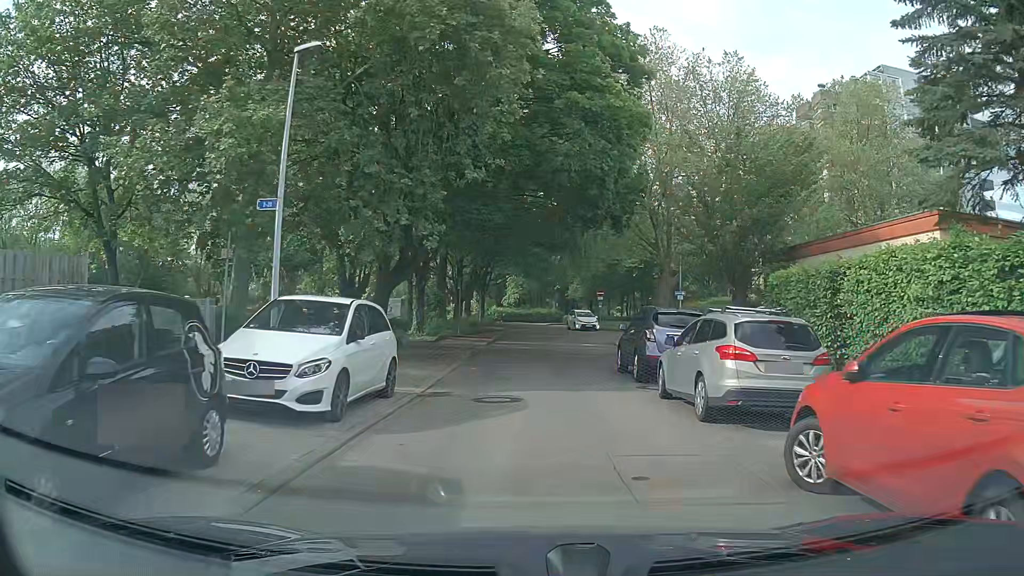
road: residential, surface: asphalt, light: Day
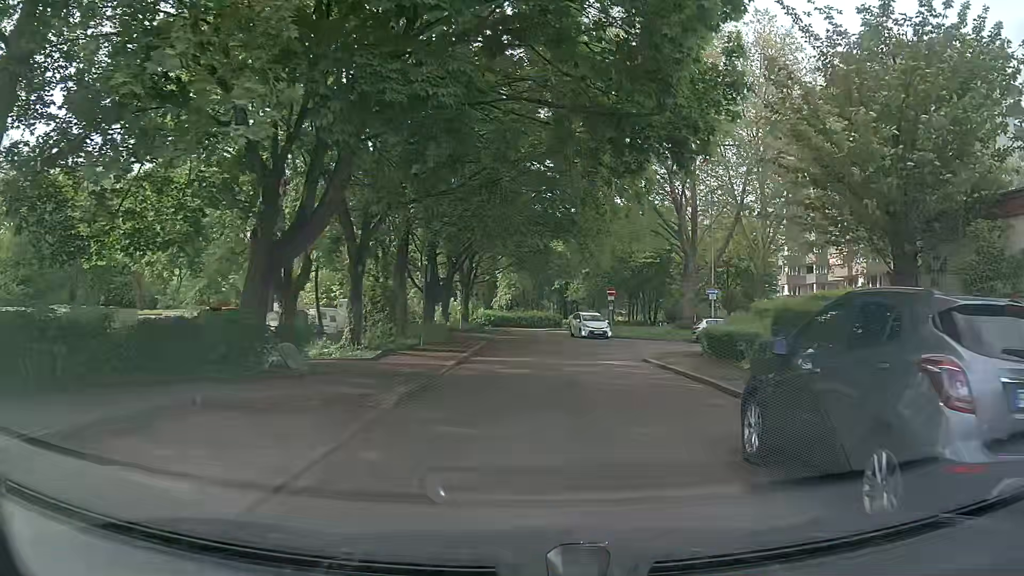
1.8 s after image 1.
(0.0, +10.7) m; +2°
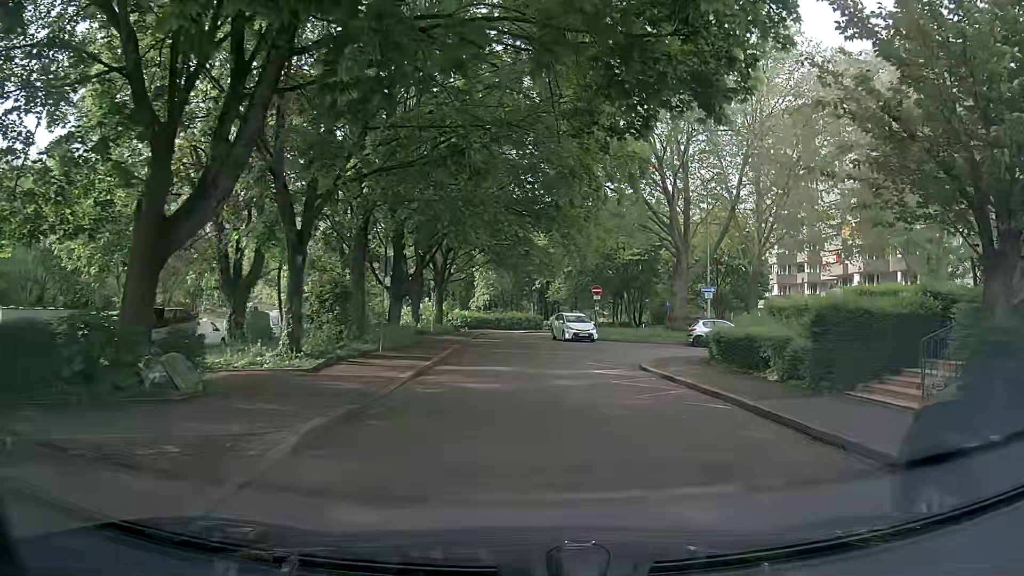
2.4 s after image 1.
(0.0, +3.6) m; 0°
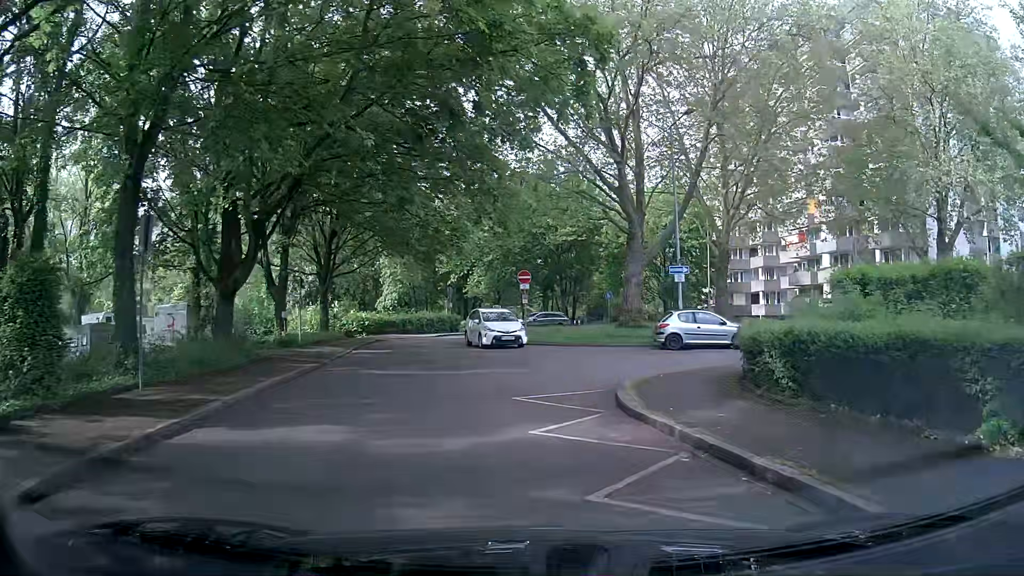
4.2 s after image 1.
(+0.7, +10.3) m; +8°
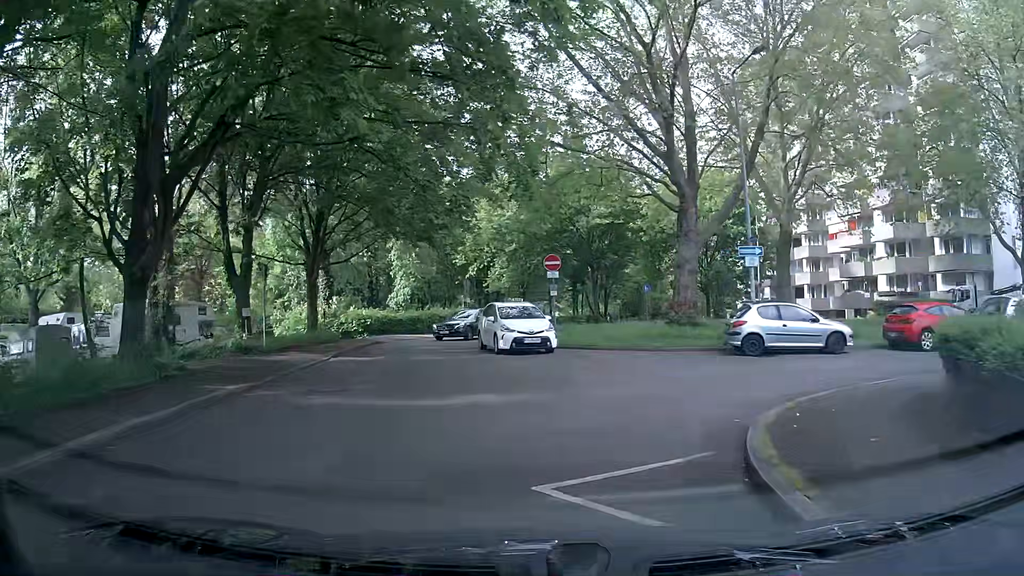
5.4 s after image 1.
(-0.1, +6.1) m; -4°
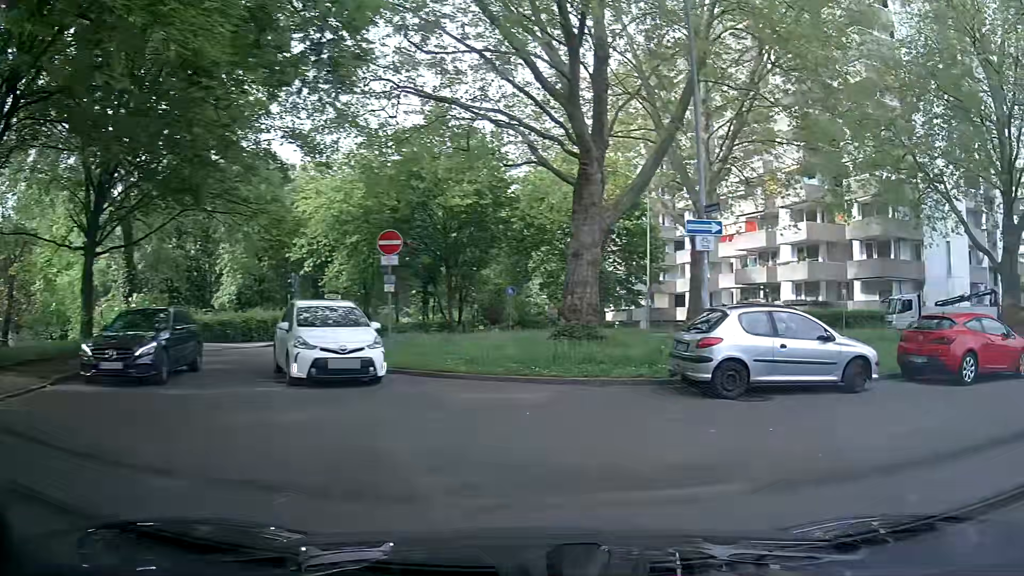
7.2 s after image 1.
(+0.2, +8.0) m; +10°
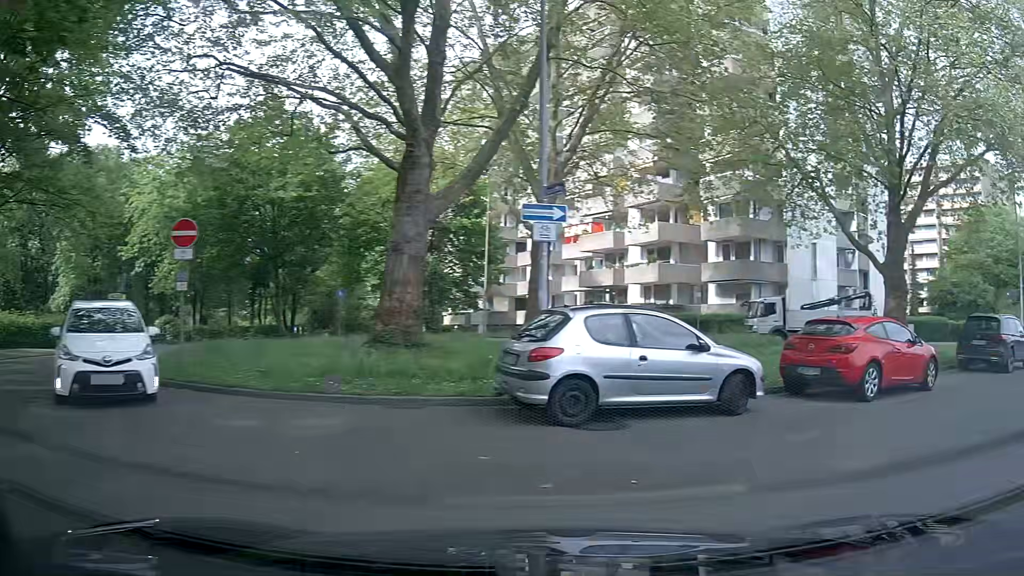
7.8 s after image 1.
(+0.3, +2.4) m; +15°
